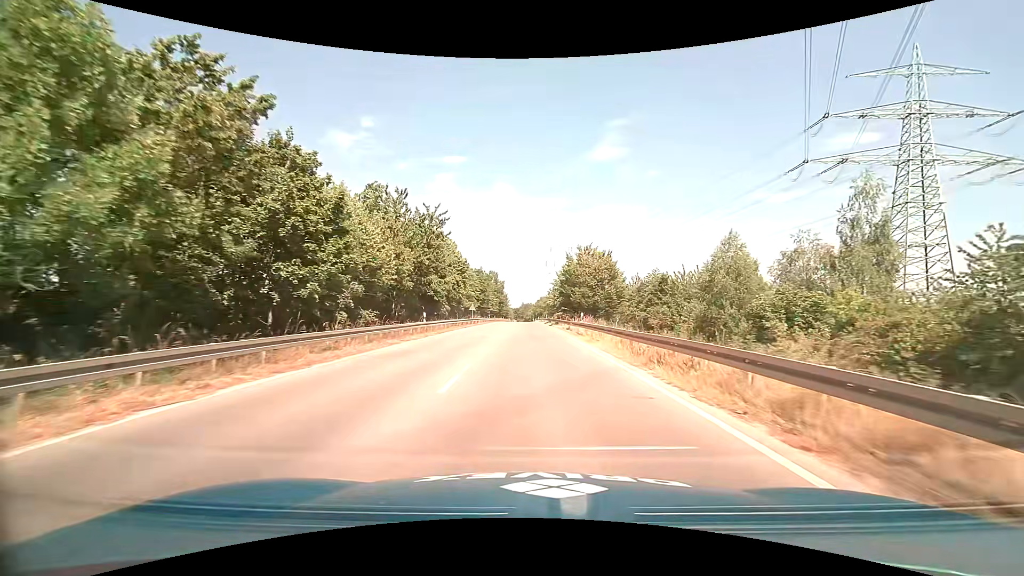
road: primary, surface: asphalt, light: Day
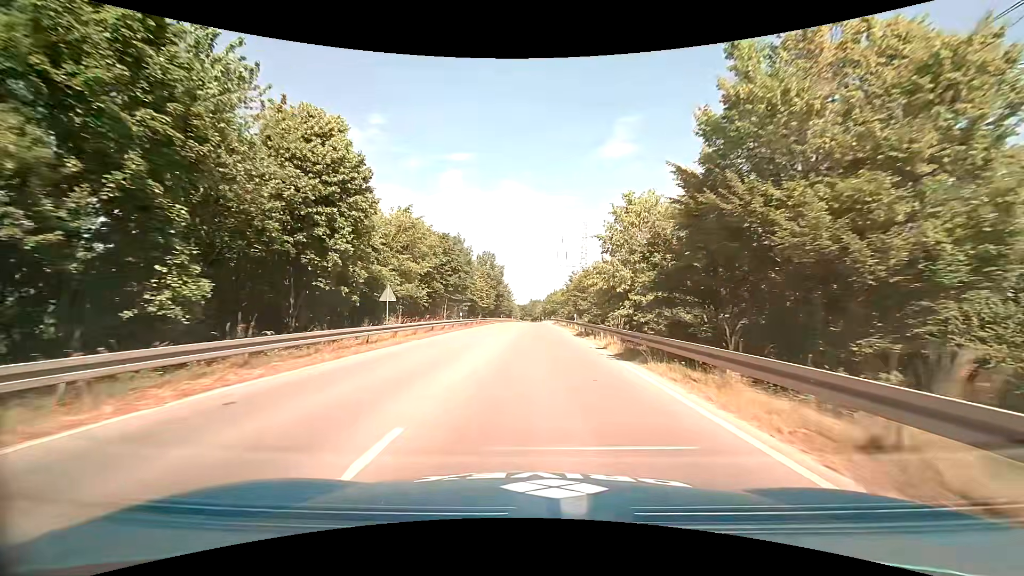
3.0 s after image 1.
(-0.4, +42.0) m; -1°
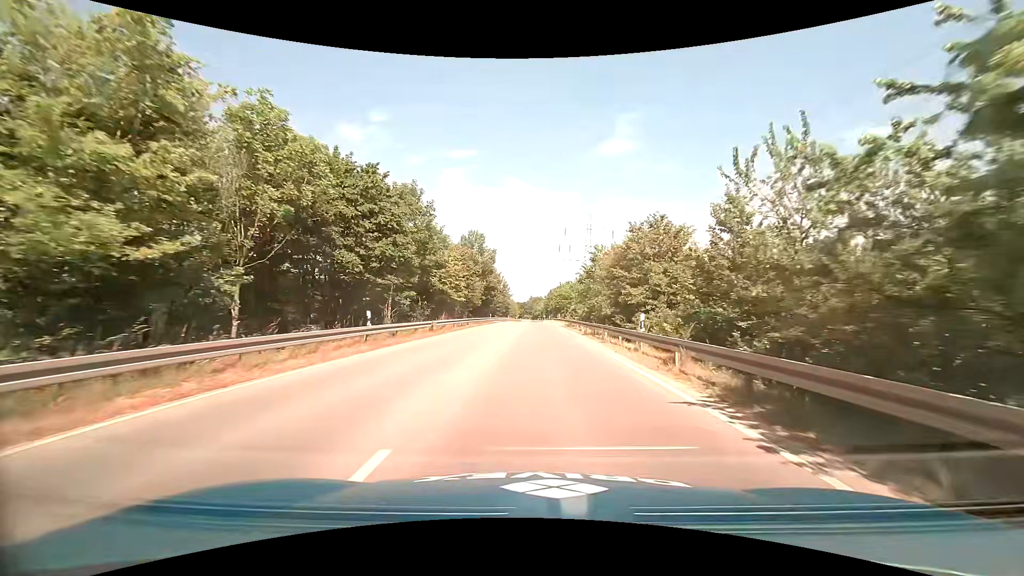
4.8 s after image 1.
(0.0, +24.5) m; 0°
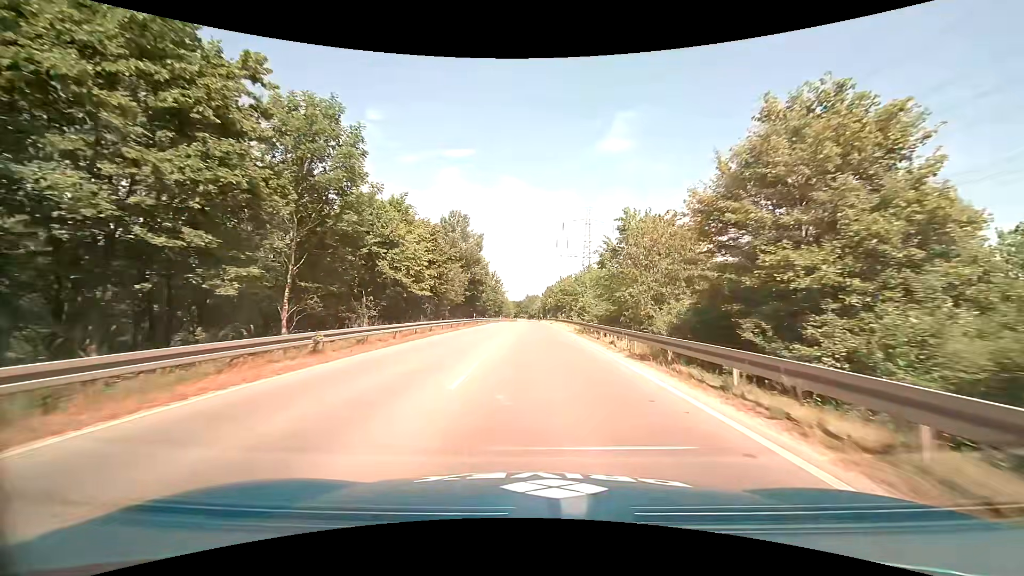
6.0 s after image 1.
(+0.1, +15.6) m; 0°
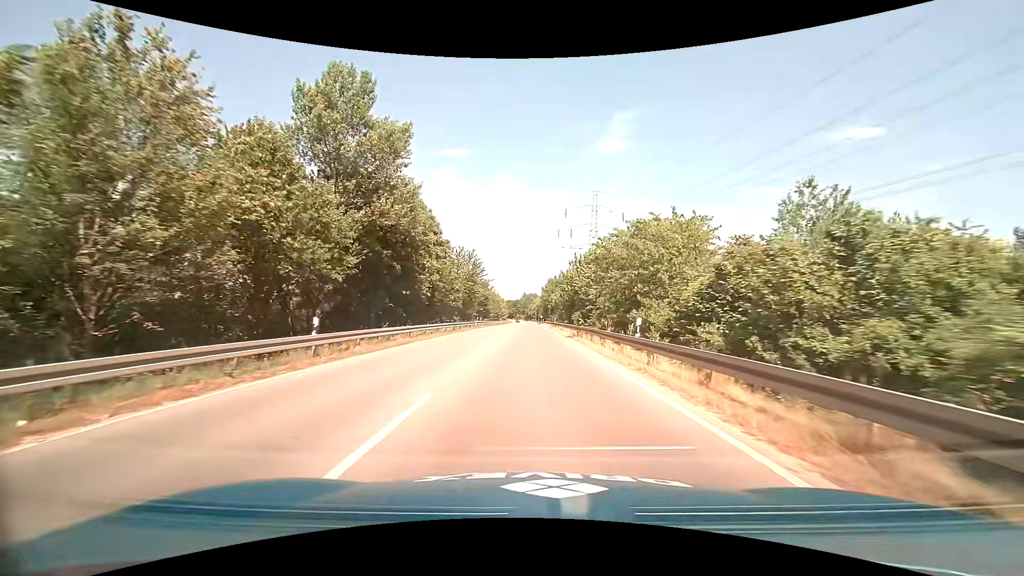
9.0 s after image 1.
(+0.2, +40.2) m; 0°
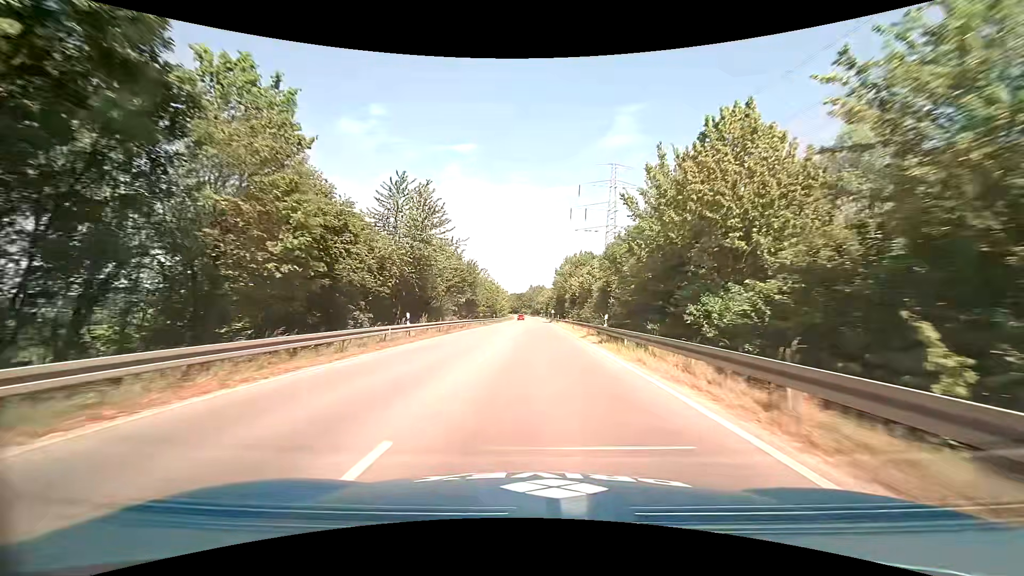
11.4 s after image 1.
(-0.3, +38.6) m; -1°
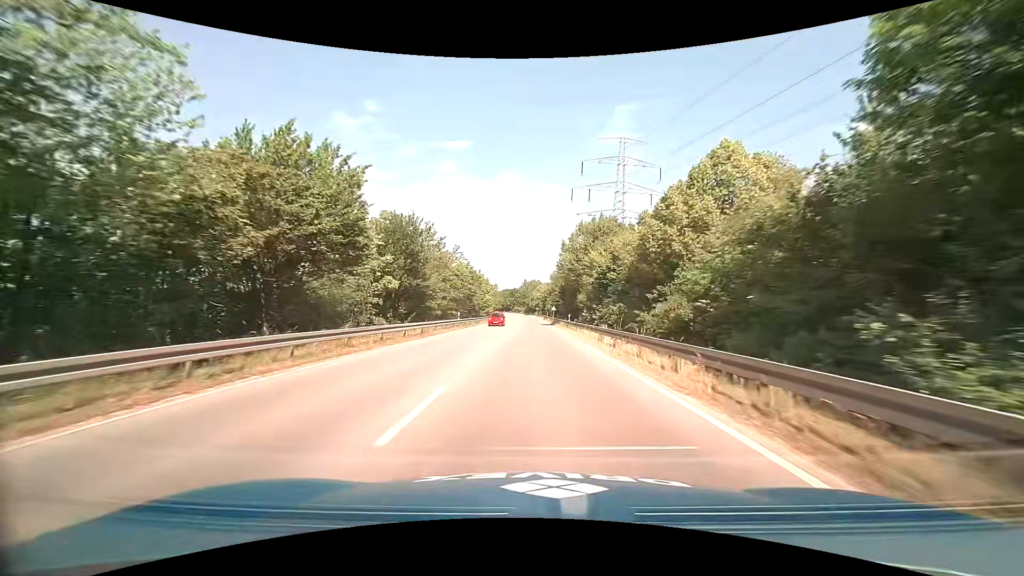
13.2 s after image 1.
(+0.1, +31.9) m; 0°
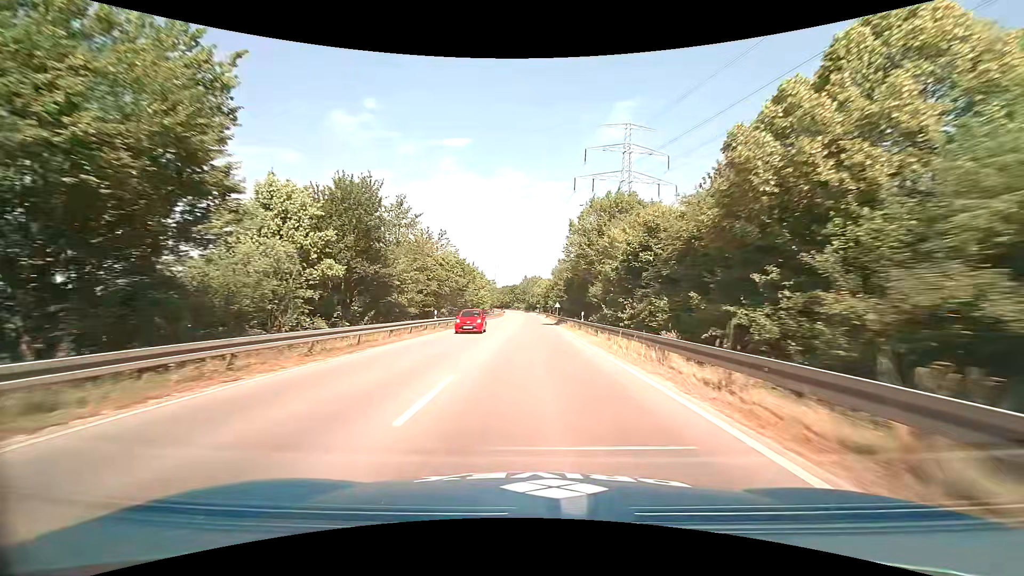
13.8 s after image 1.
(+0.1, +10.8) m; 0°
(0, +10) (0, +20) (0, +30) (0, +40) (0, +50) (0, +60) (0, +70) (0, +80) (0, +90) (0, +100) m
